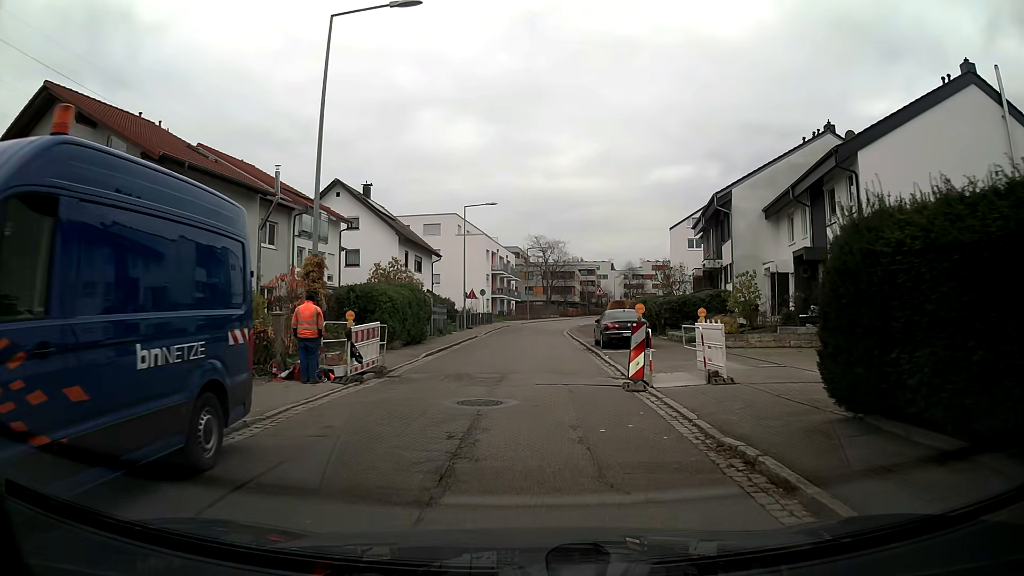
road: residential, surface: asphalt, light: Day
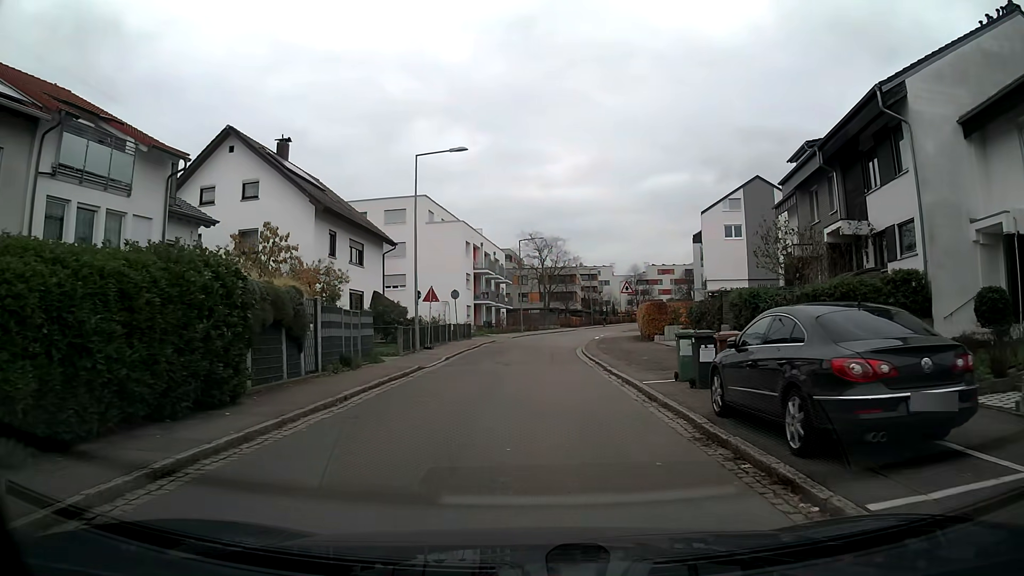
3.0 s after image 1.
(+0.1, +18.7) m; +1°
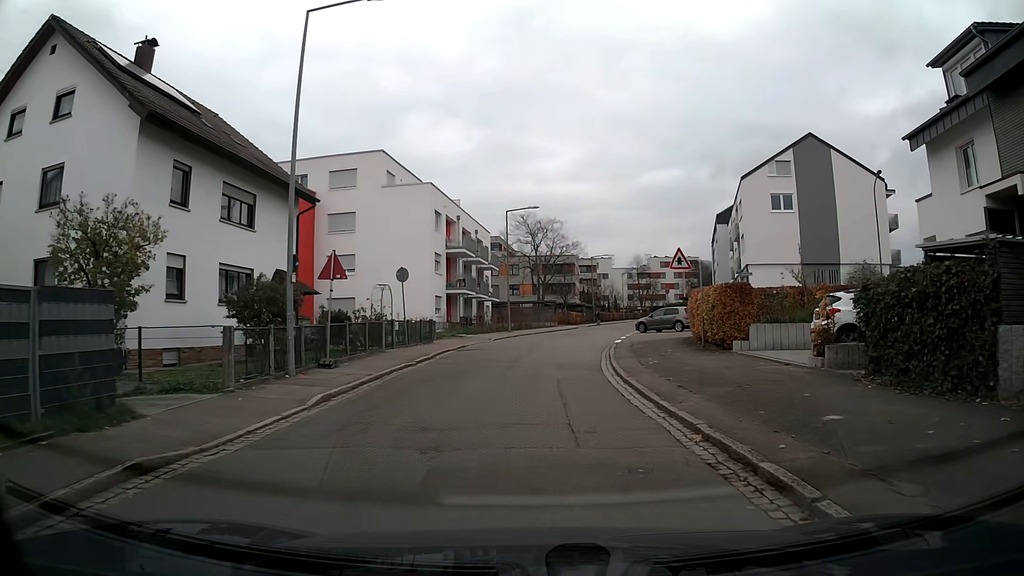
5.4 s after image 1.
(+0.1, +15.3) m; 0°
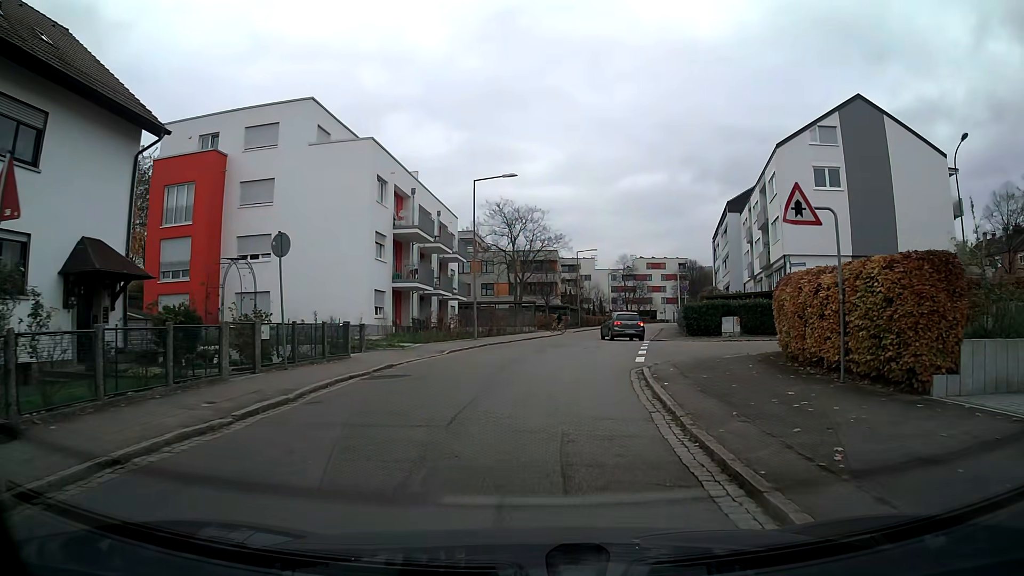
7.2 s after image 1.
(+0.2, +11.9) m; +3°
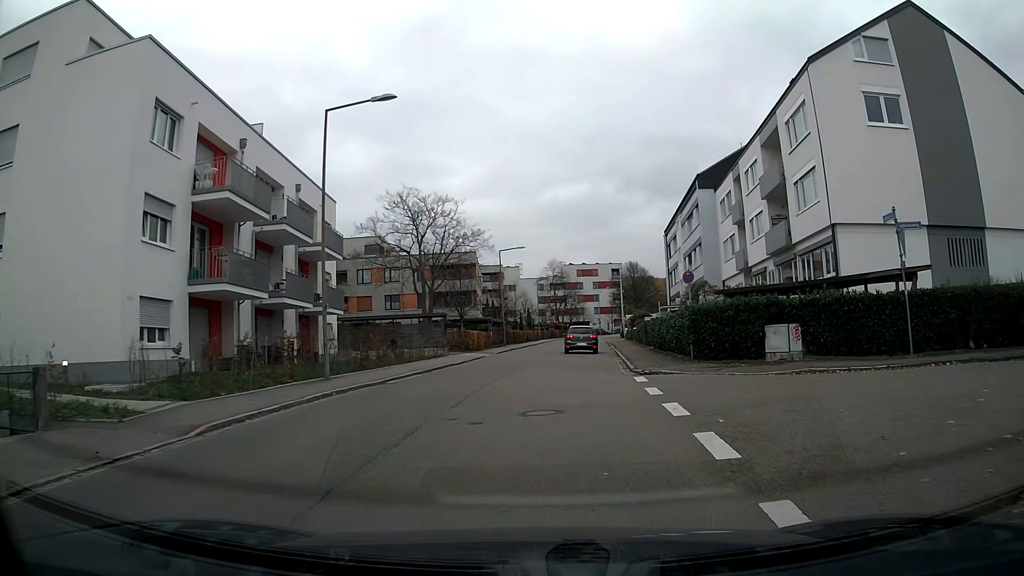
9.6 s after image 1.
(+0.8, +15.6) m; +6°
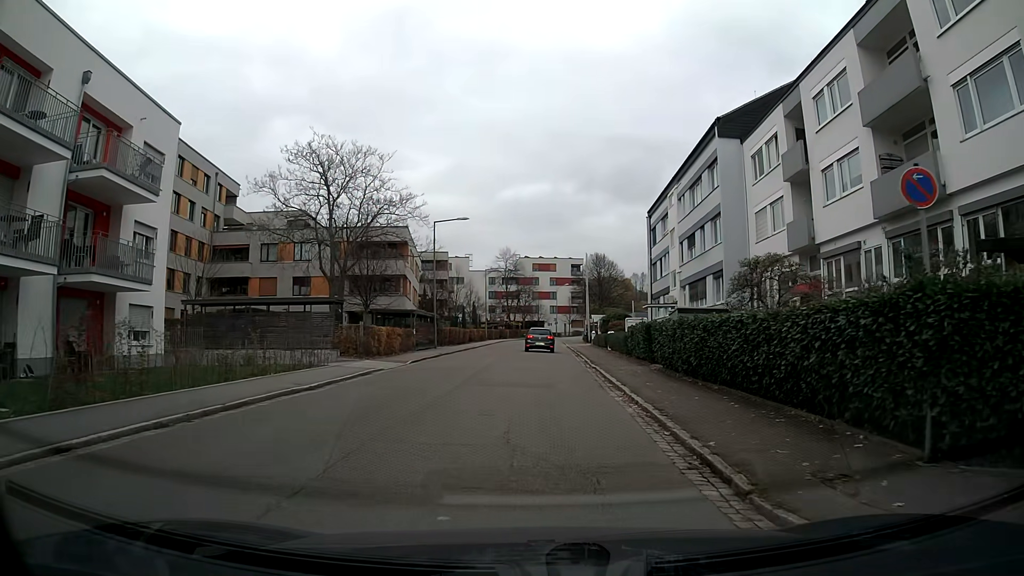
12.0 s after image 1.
(+0.6, +15.3) m; +4°
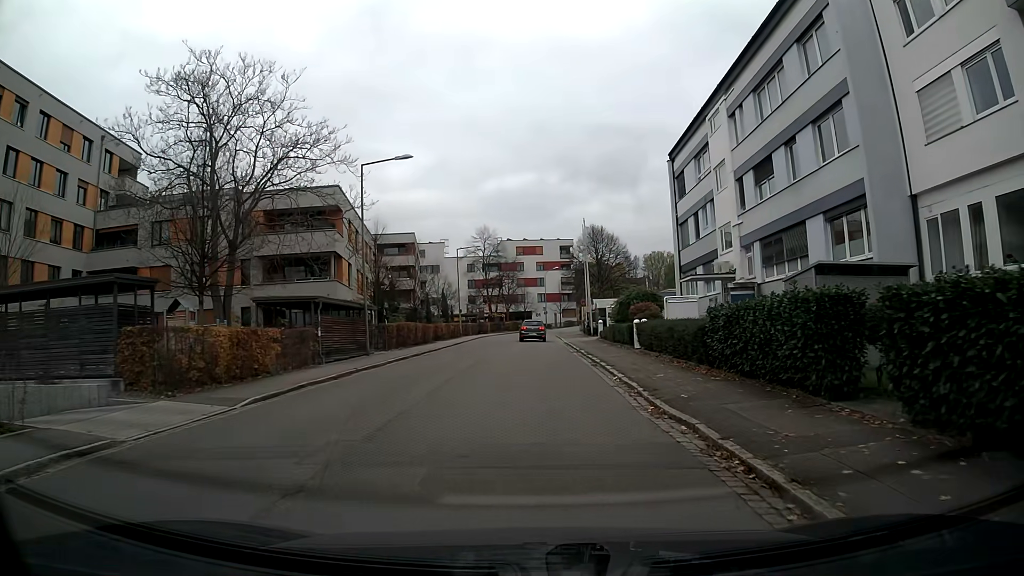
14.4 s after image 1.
(+0.1, +16.3) m; +1°
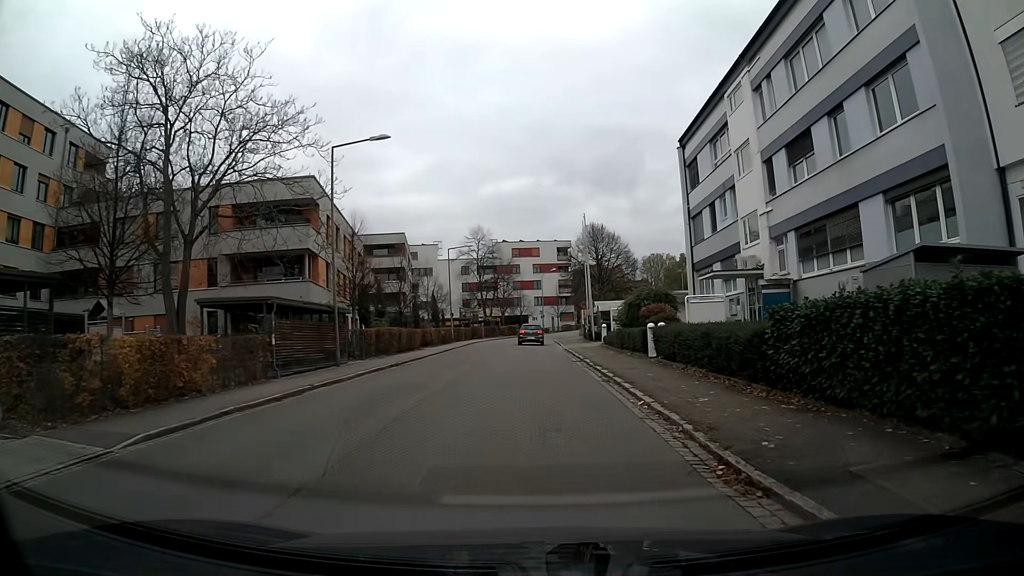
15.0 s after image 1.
(0.0, +4.2) m; 0°
